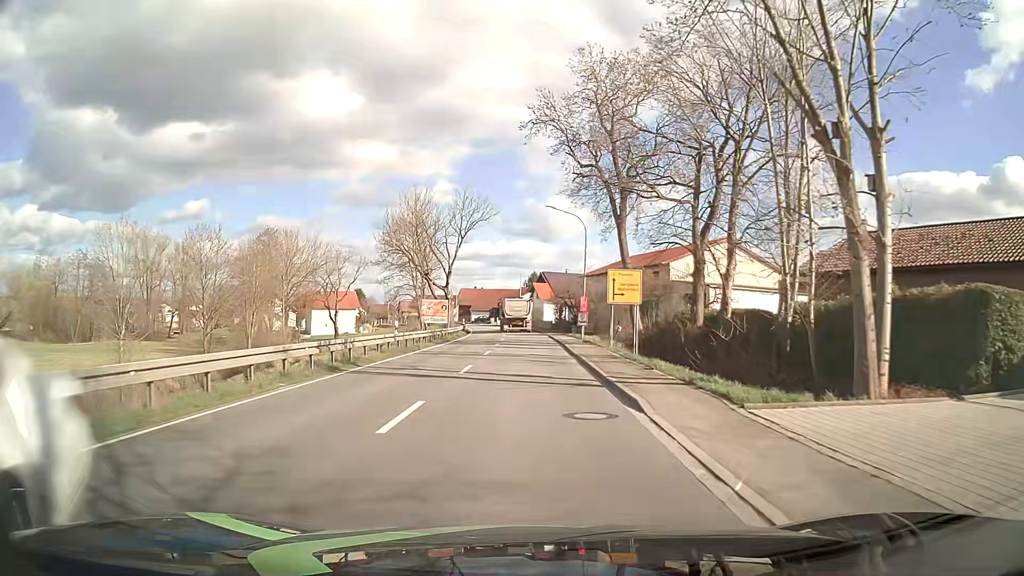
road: primary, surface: asphalt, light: Day
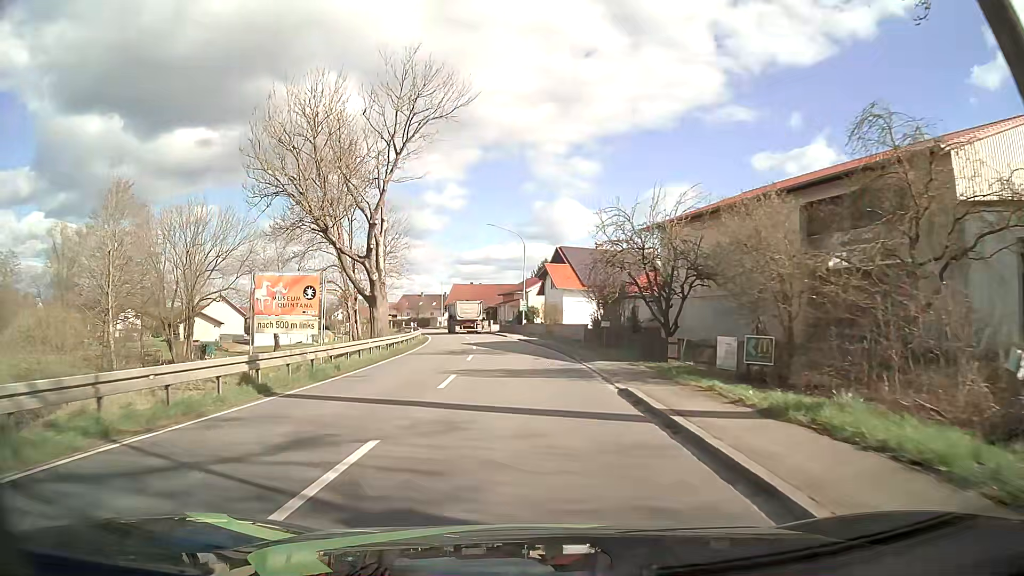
(-0.1, +39.6) m; -1°
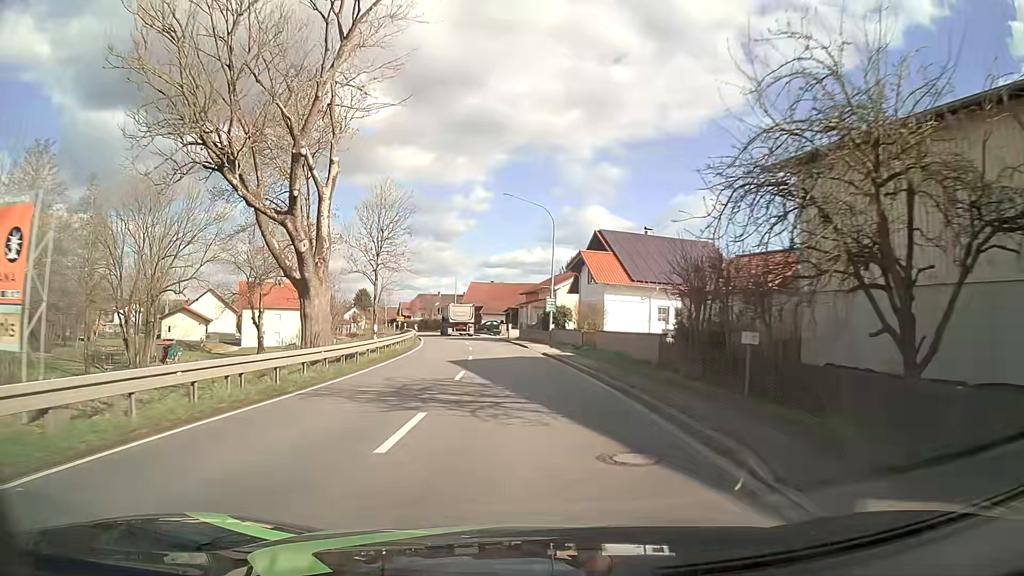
(-0.4, +15.8) m; -2°
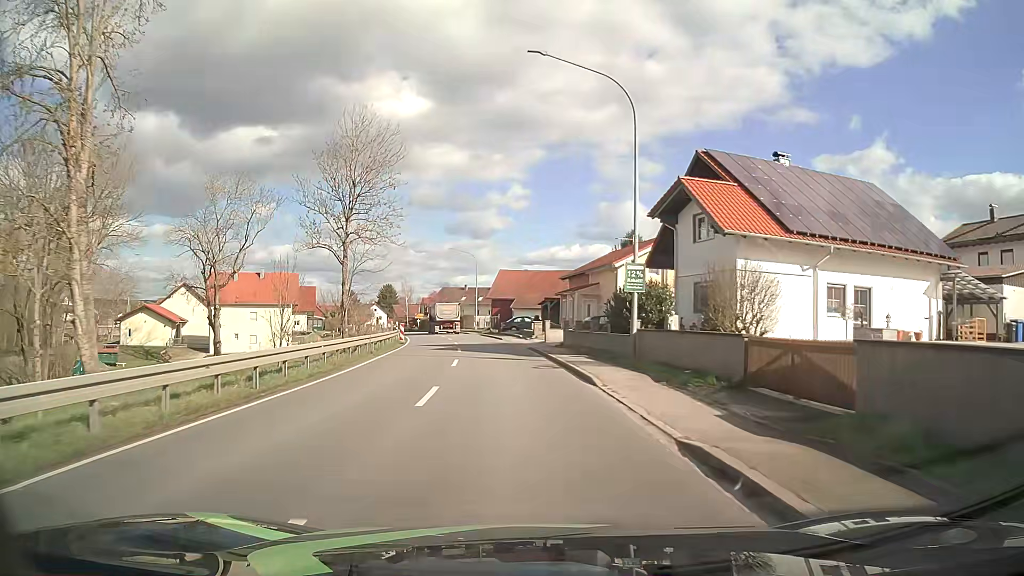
(-0.6, +23.7) m; -3°
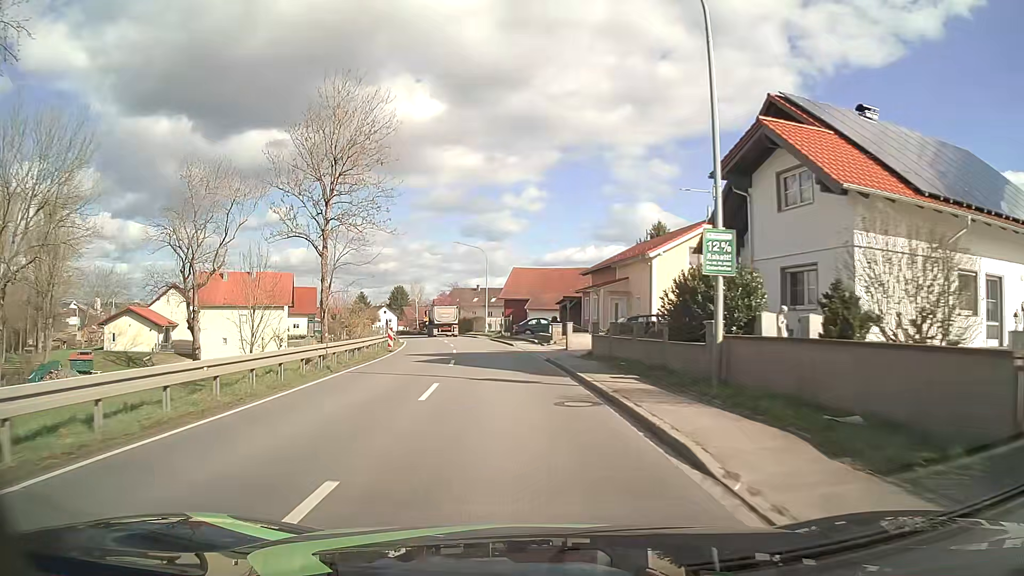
(-0.1, +7.9) m; -2°
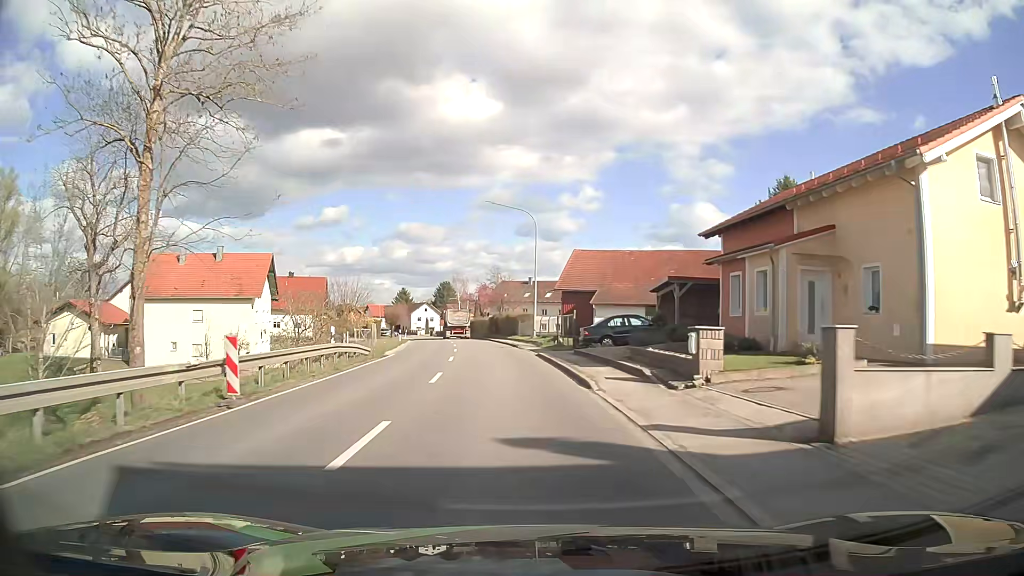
(-0.9, +23.7) m; -5°
